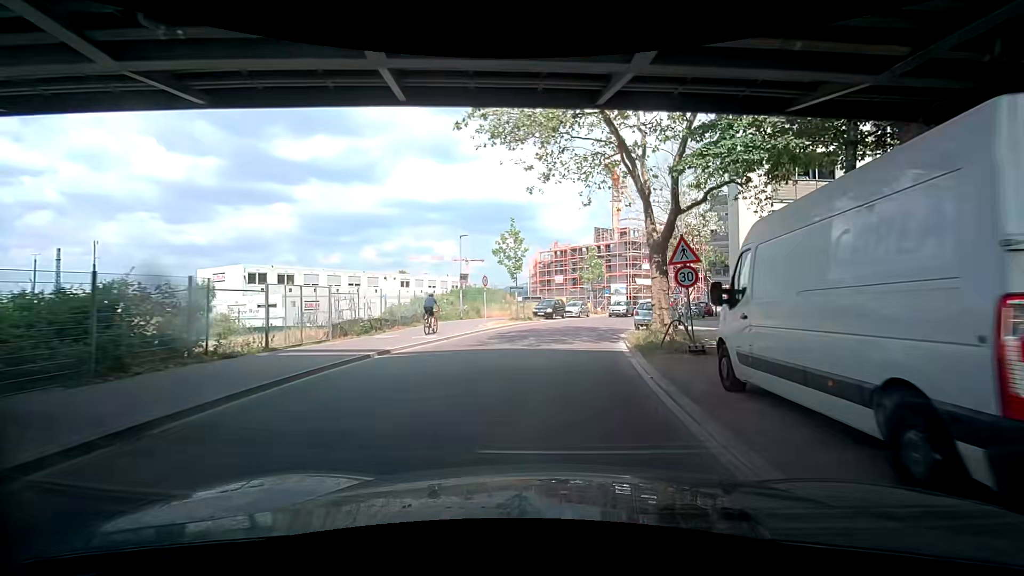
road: tertiary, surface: asphalt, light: Day
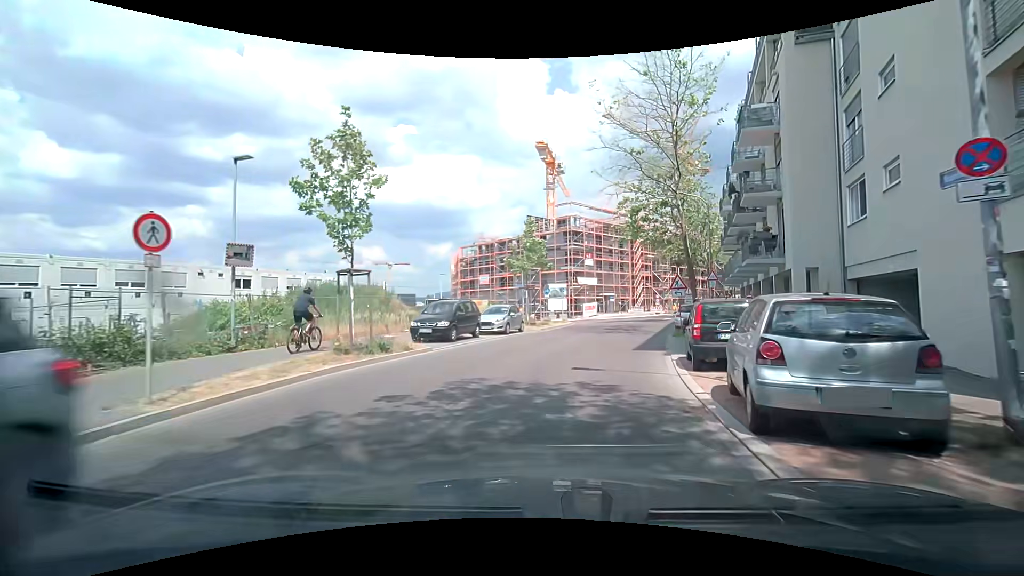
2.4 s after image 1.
(+1.4, +19.5) m; +7°
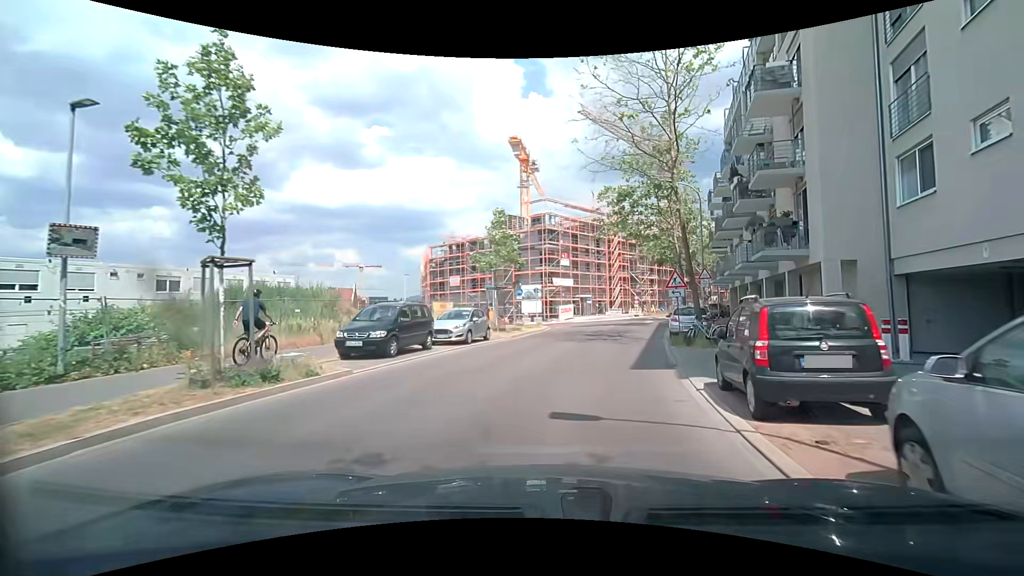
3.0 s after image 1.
(+0.2, +4.4) m; +5°
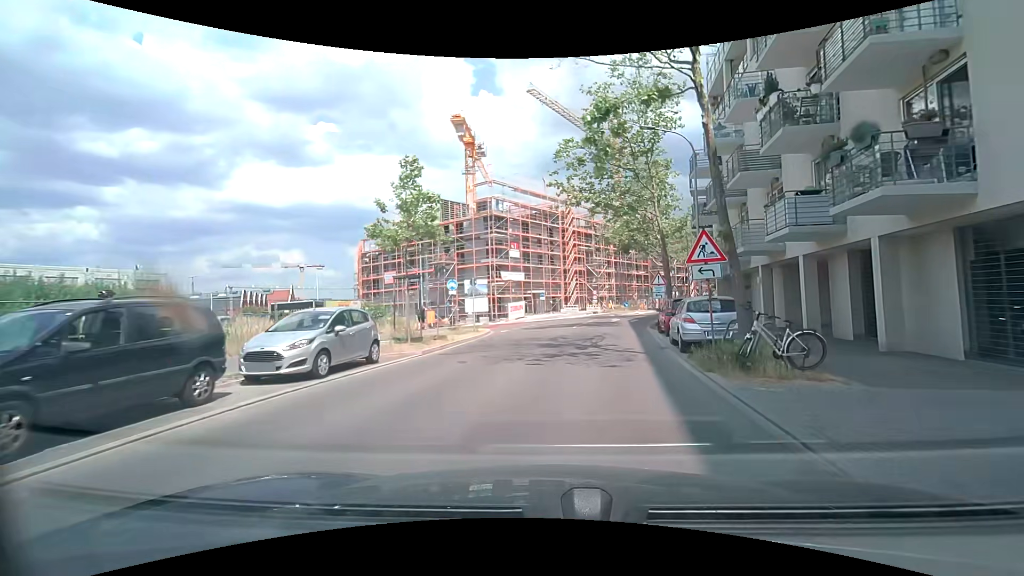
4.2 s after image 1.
(+0.2, +9.2) m; +4°
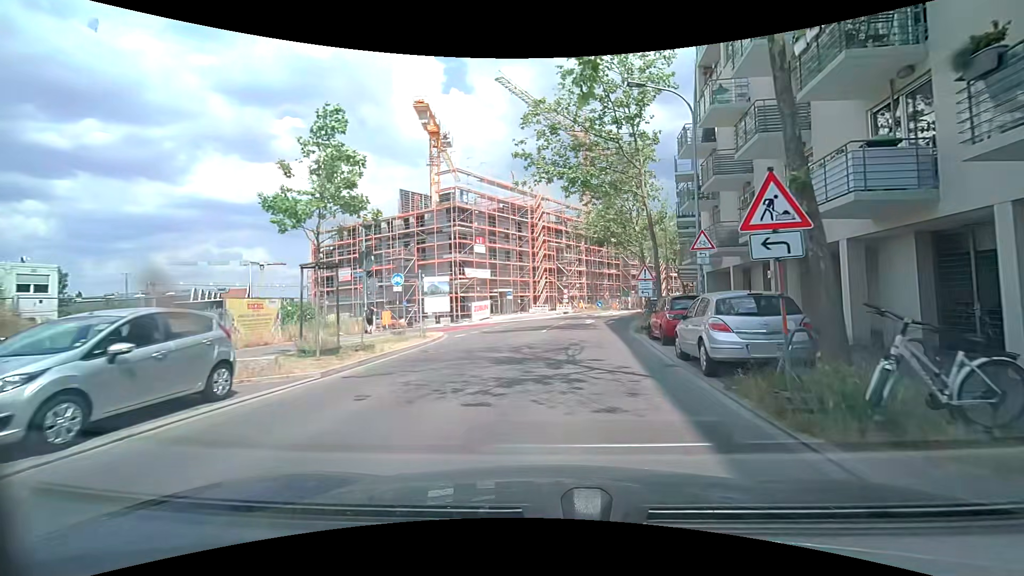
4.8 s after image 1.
(+0.2, +4.7) m; +4°
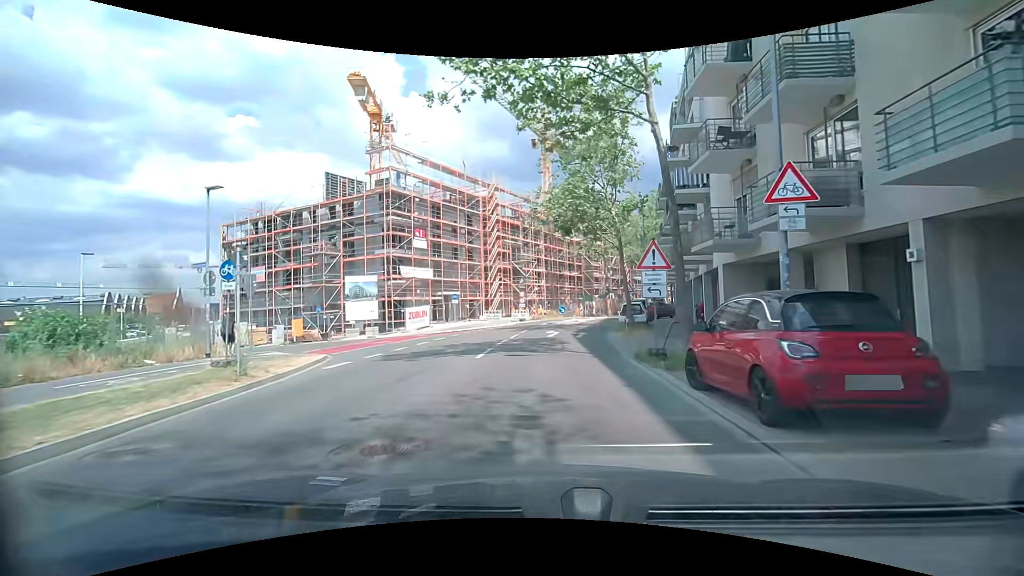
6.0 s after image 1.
(+0.4, +9.4) m; +3°
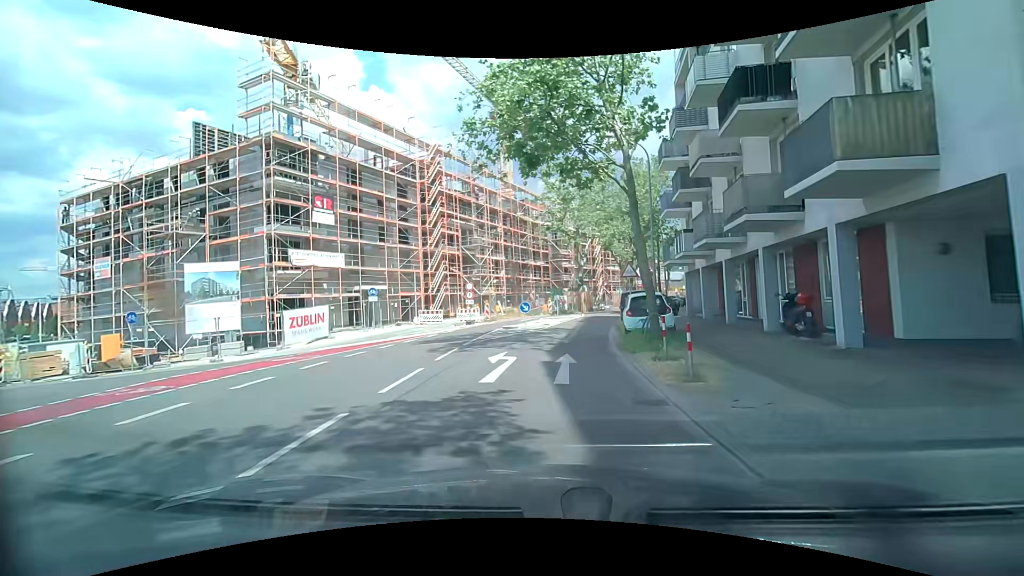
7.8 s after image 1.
(+0.6, +13.8) m; +5°
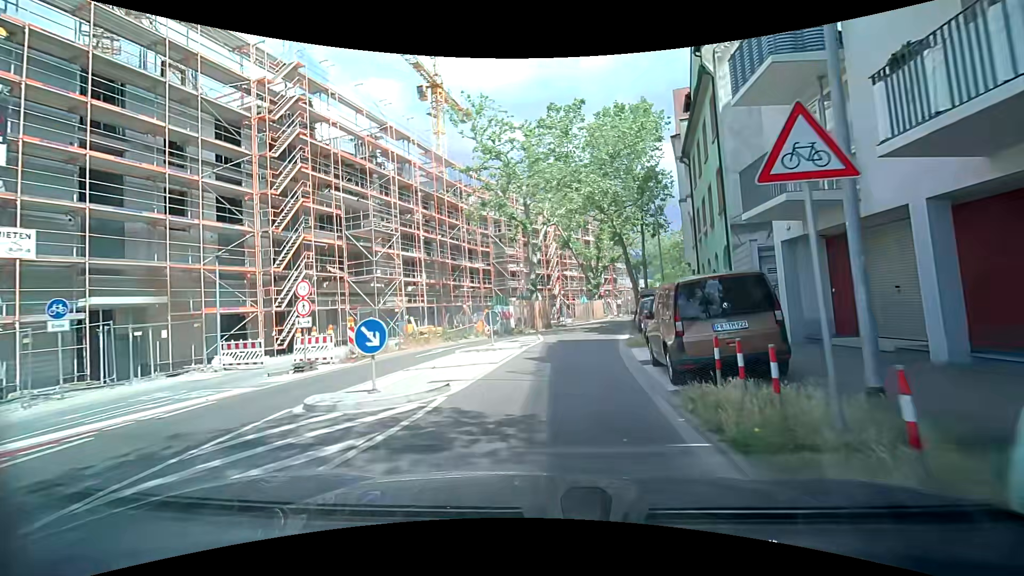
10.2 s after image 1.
(+0.5, +18.2) m; +4°
